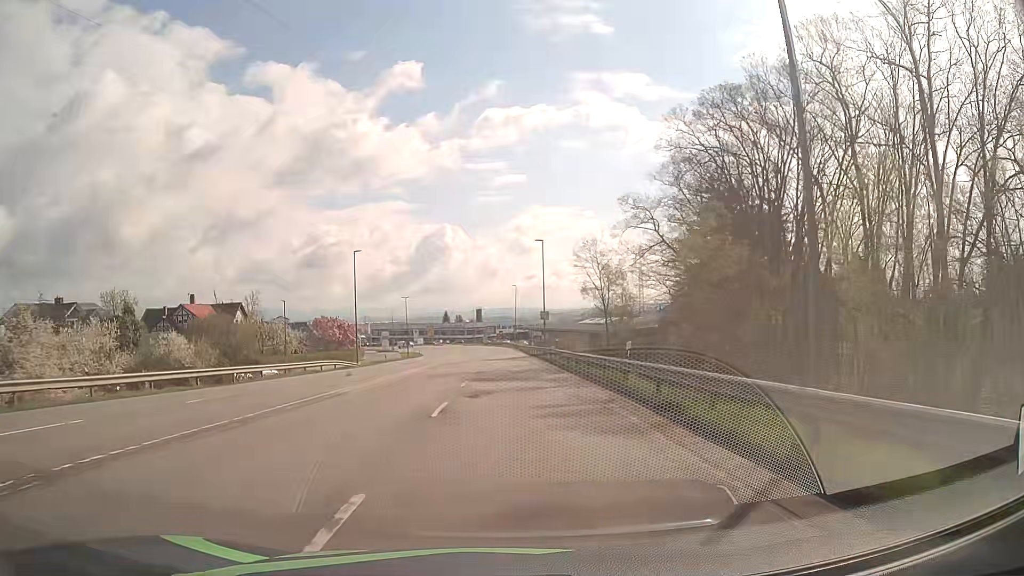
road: secondary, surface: asphalt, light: Day
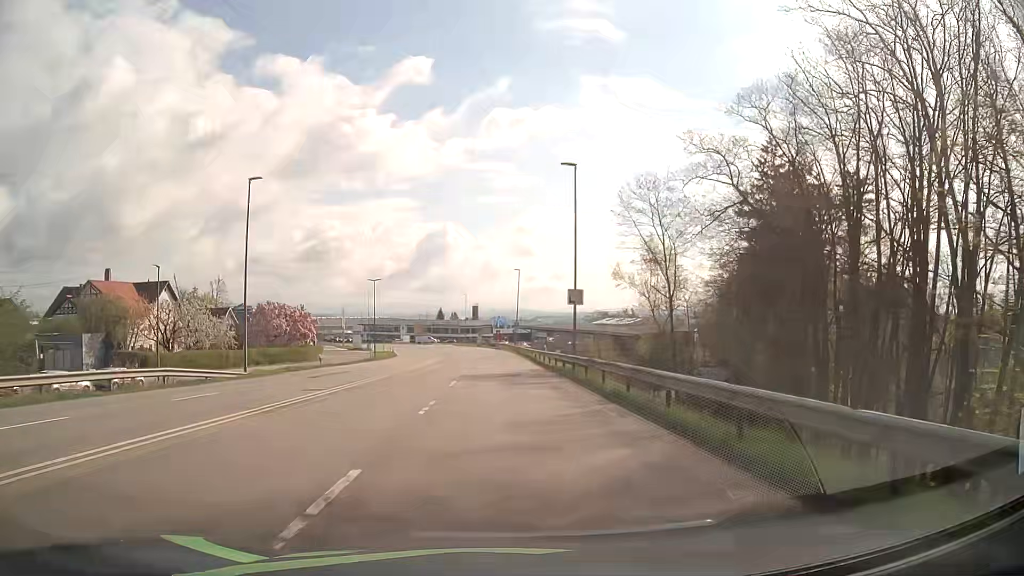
(0.0, +26.3) m; 0°
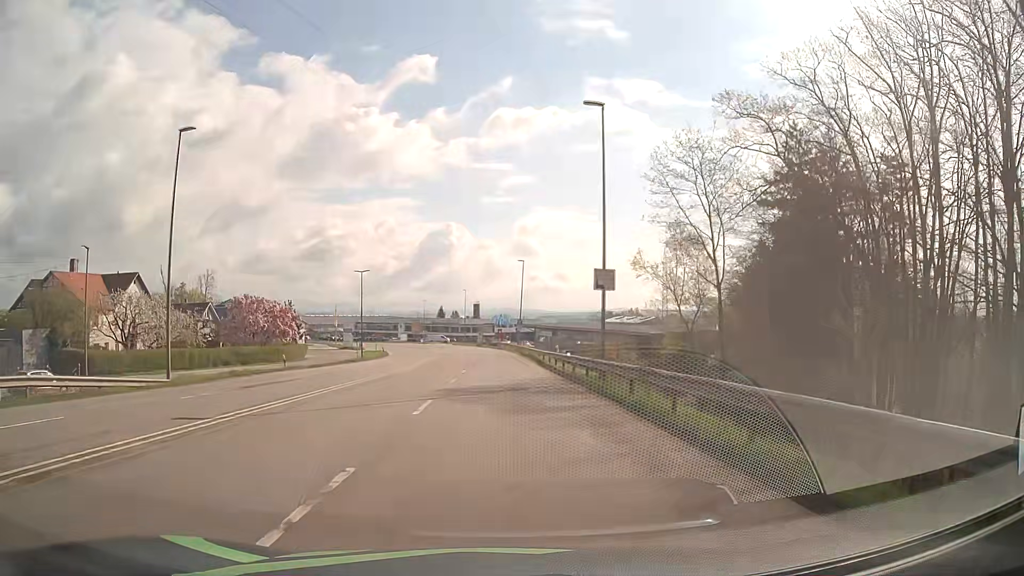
(0.0, +8.7) m; 0°
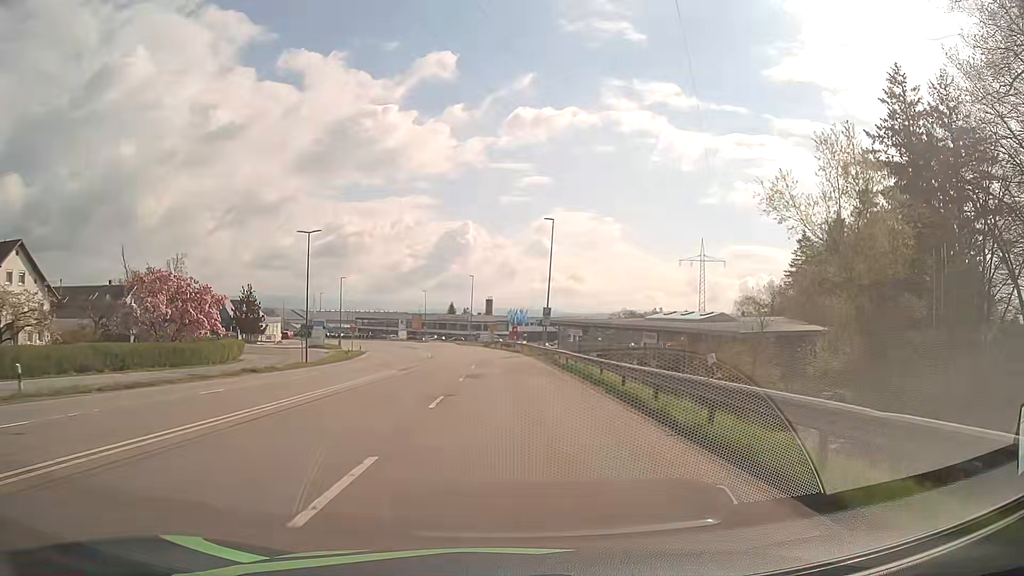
(-0.2, +25.9) m; -1°
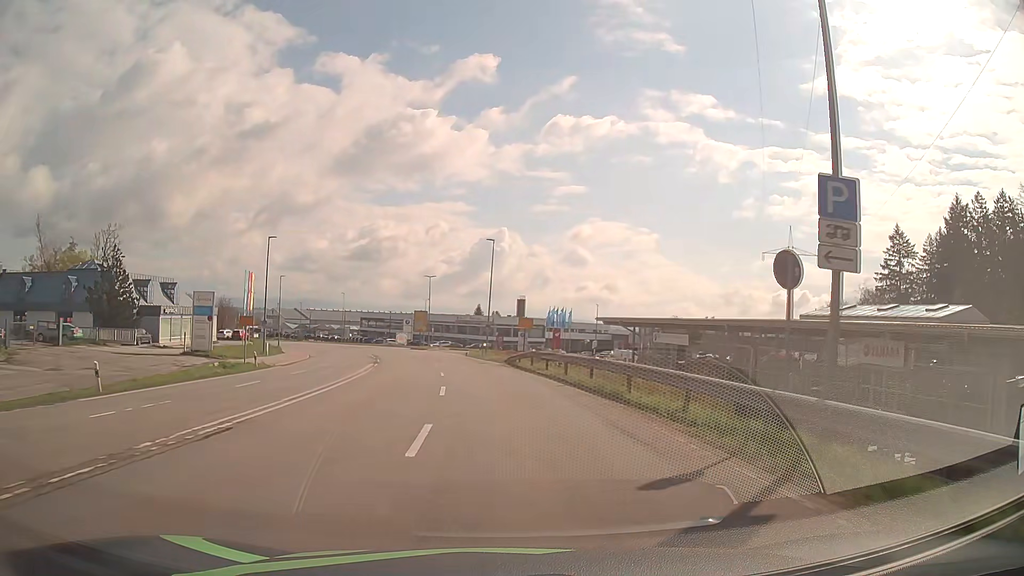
(-0.8, +41.6) m; -3°
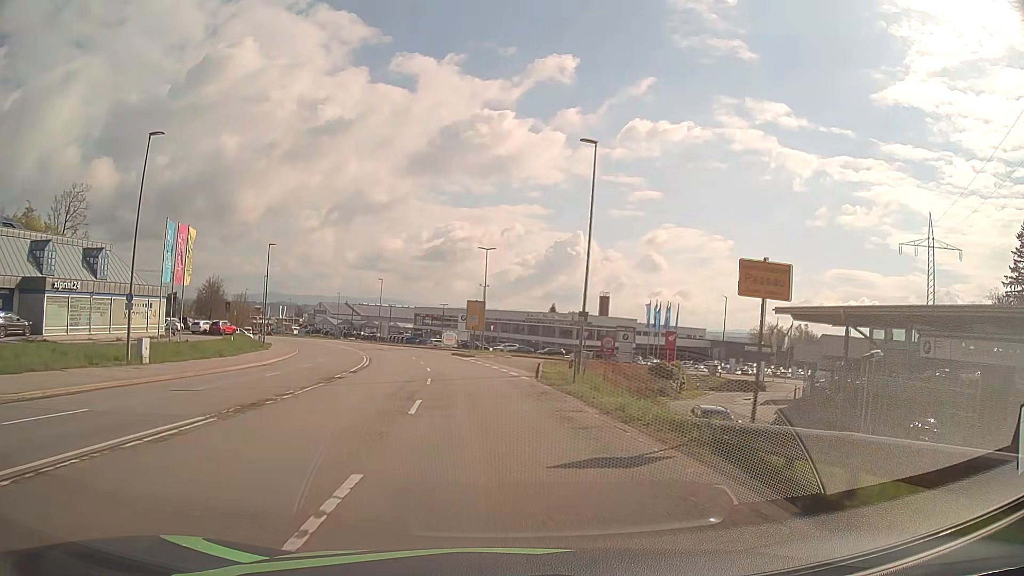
(-1.5, +30.9) m; -6°
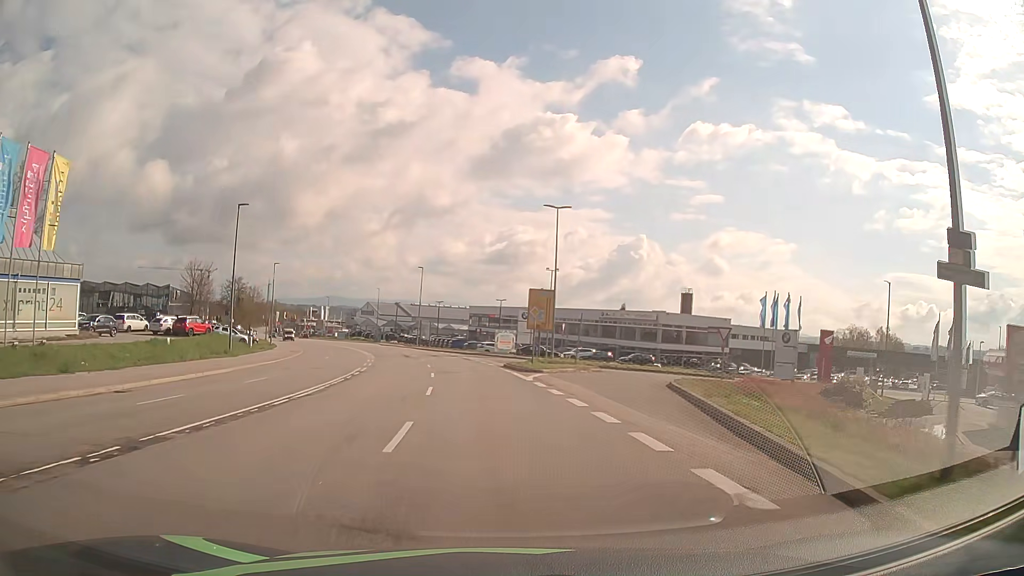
(-1.0, +22.1) m; -5°
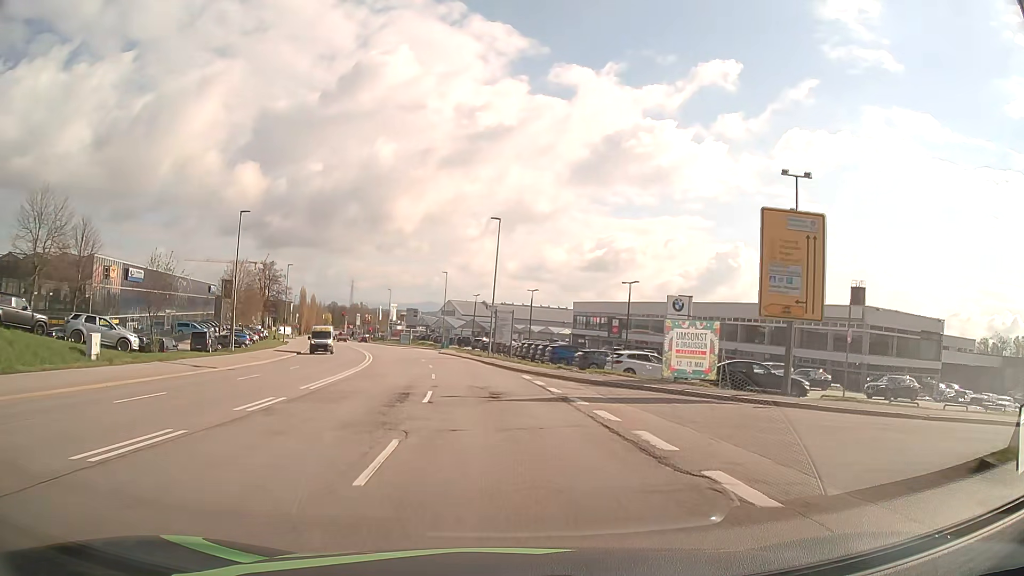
(-2.9, +37.9) m; -8°
(0, +10) (-1, +20) (-2, +30) (-3, +40) (-5, +50) (-7, +59) (-9, +69) (-12, +79) (-14, +88) (-17, +98) m
